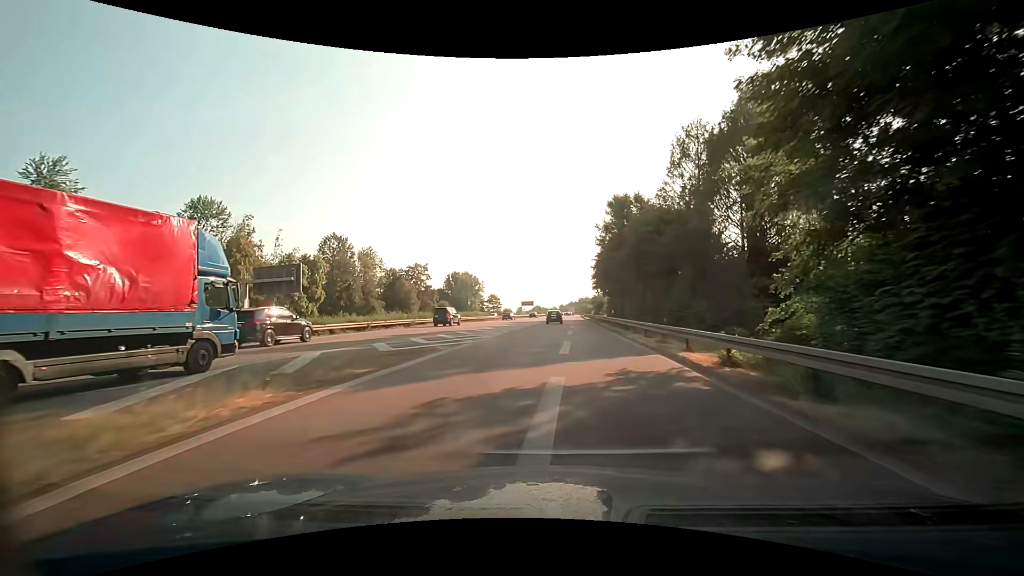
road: motorway_link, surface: asphalt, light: Day
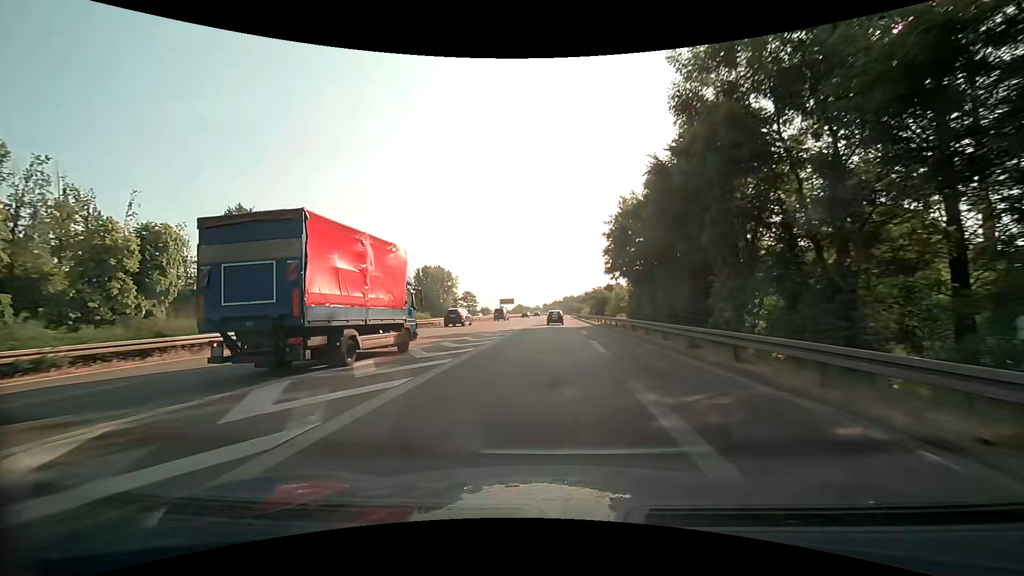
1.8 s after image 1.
(+0.4, +35.6) m; +2°
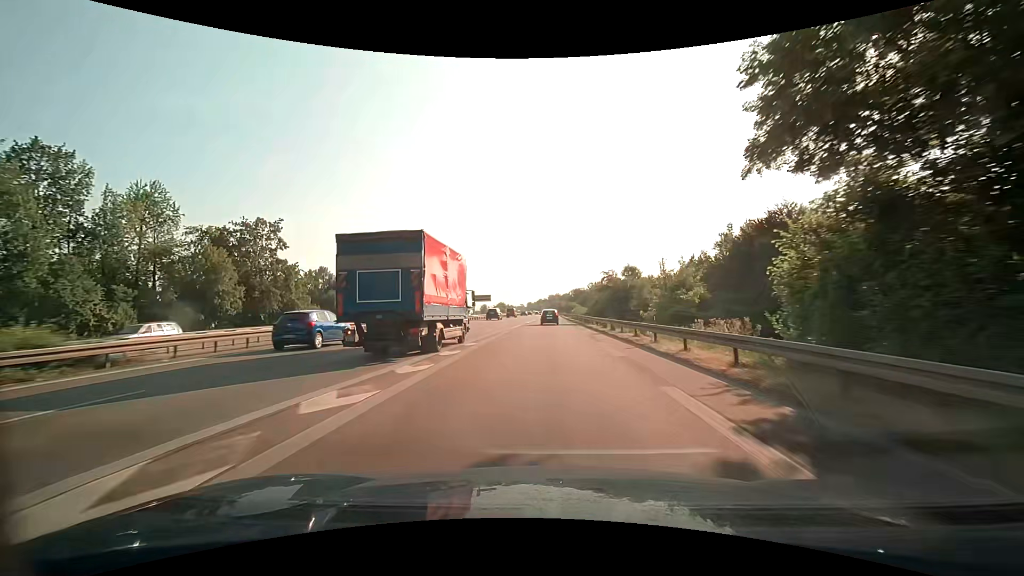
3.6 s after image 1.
(+0.7, +37.7) m; +2°
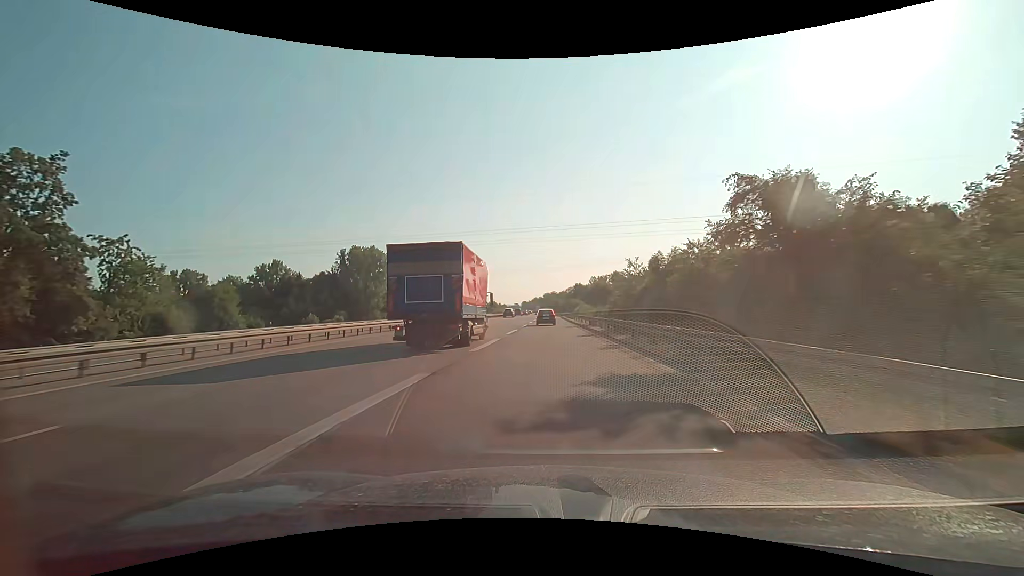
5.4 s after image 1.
(+0.1, +38.5) m; 0°
(0, +10) (0, +20) (0, +30) (0, +40) (0, +50) (0, +60) (-1, +70) (-1, +80) (-2, +90) (-2, +100) m
